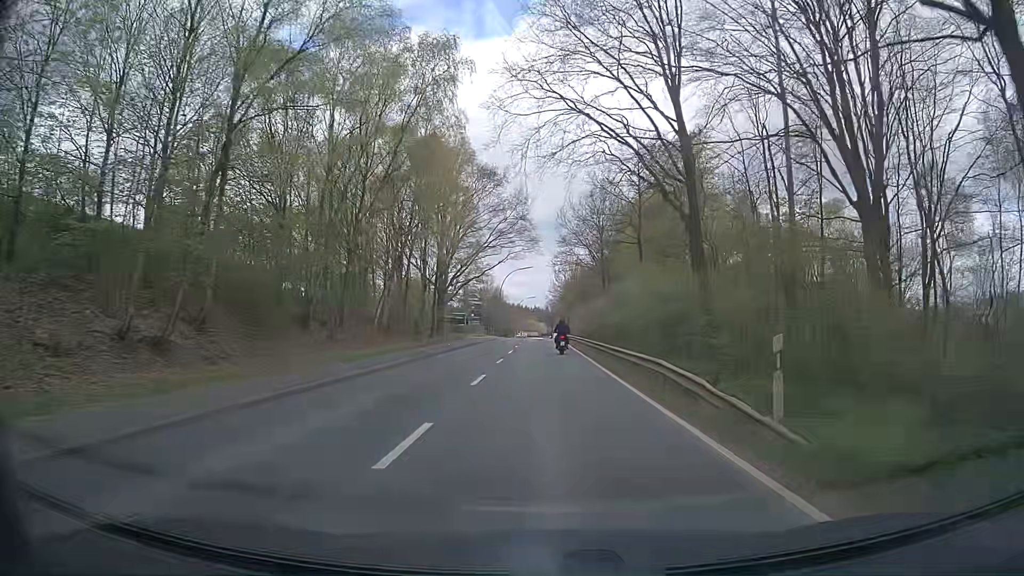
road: secondary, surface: asphalt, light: Day
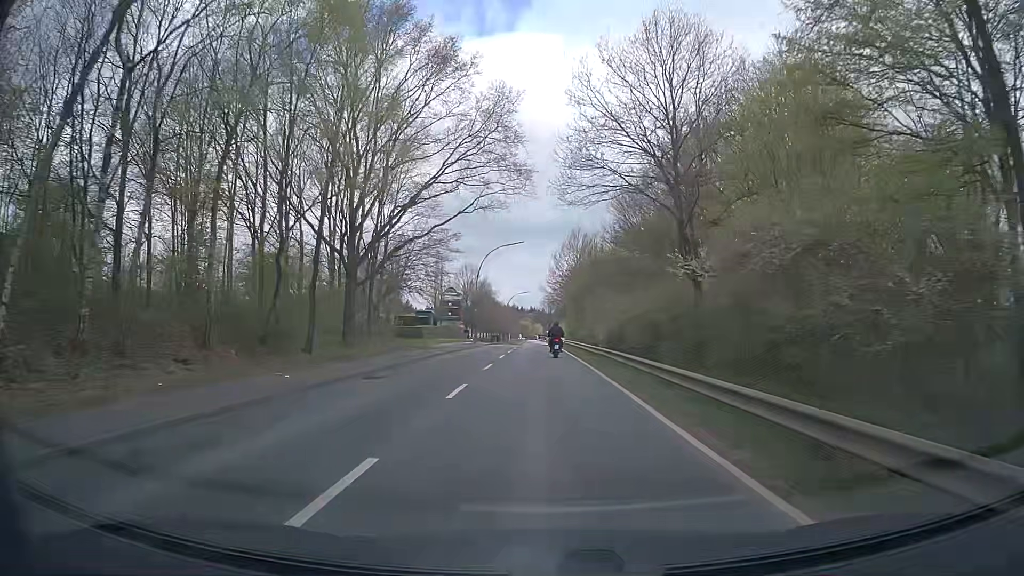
(-0.1, +29.5) m; 0°
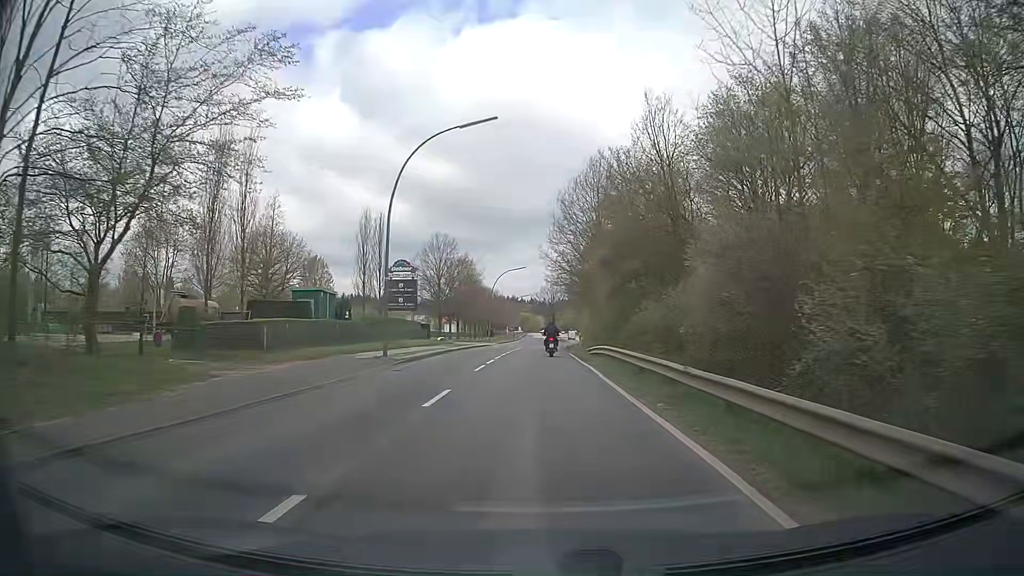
(+0.1, +37.7) m; 0°
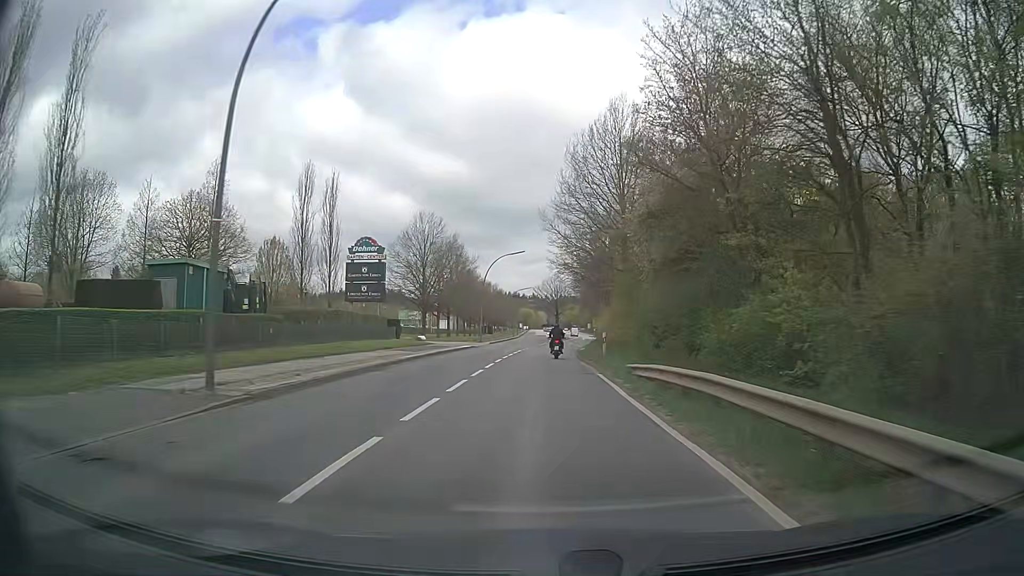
(0.0, +15.4) m; 0°
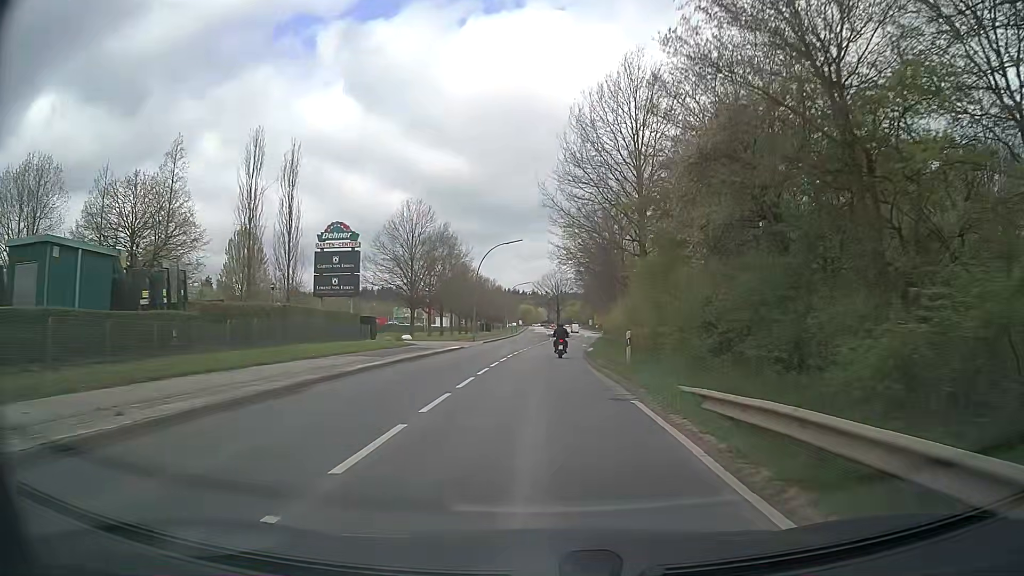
(0.0, +7.8) m; 0°
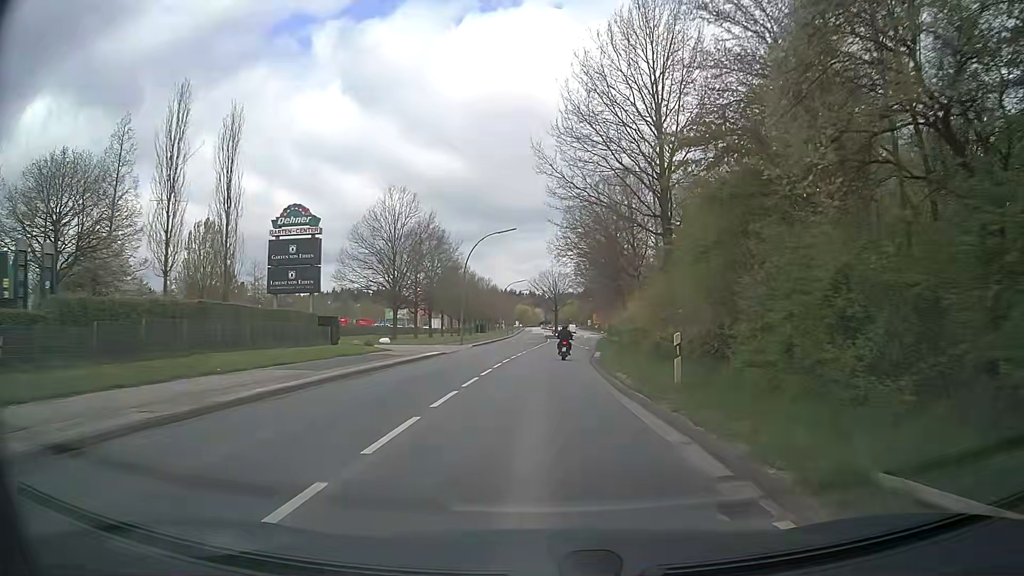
(0.0, +7.8) m; 0°
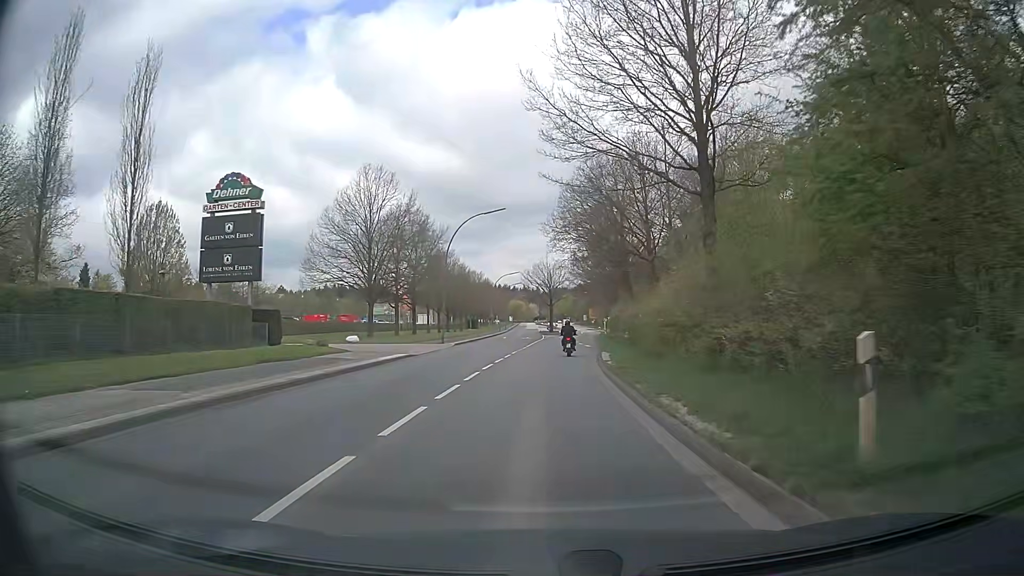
(0.0, +7.9) m; 0°
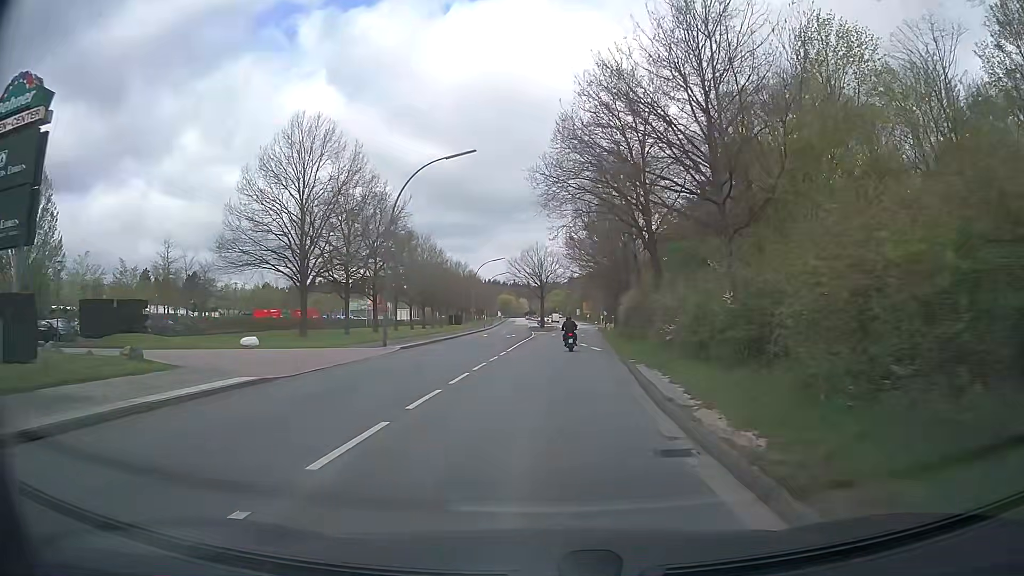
(+0.1, +15.8) m; +1°
(0, +10) (0, +20) (0, +30) (0, +40) (+1, +50) (+1, +60) (+1, +70) (+2, +80) (+2, +90) (+3, +100) m
